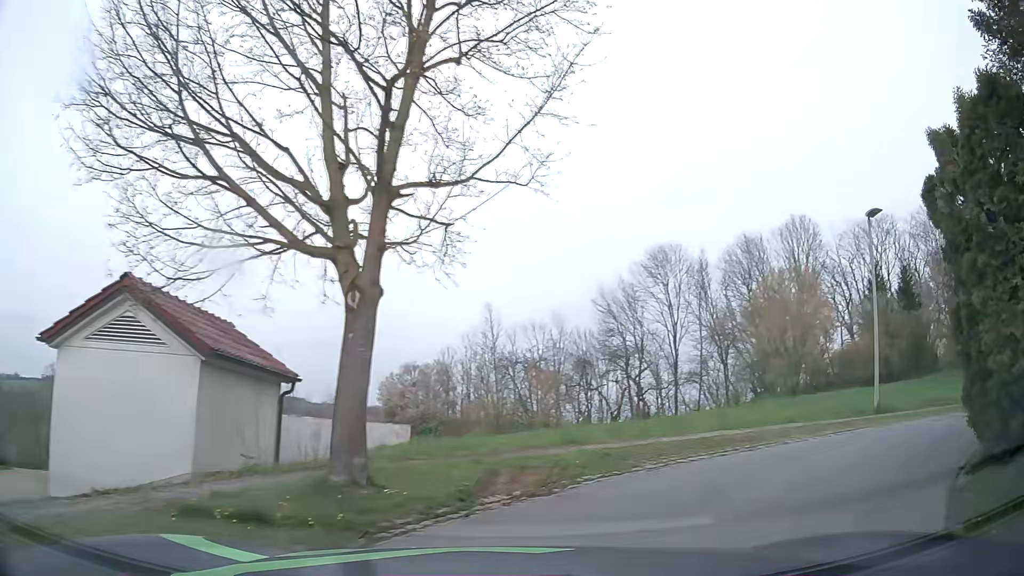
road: residential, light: Day
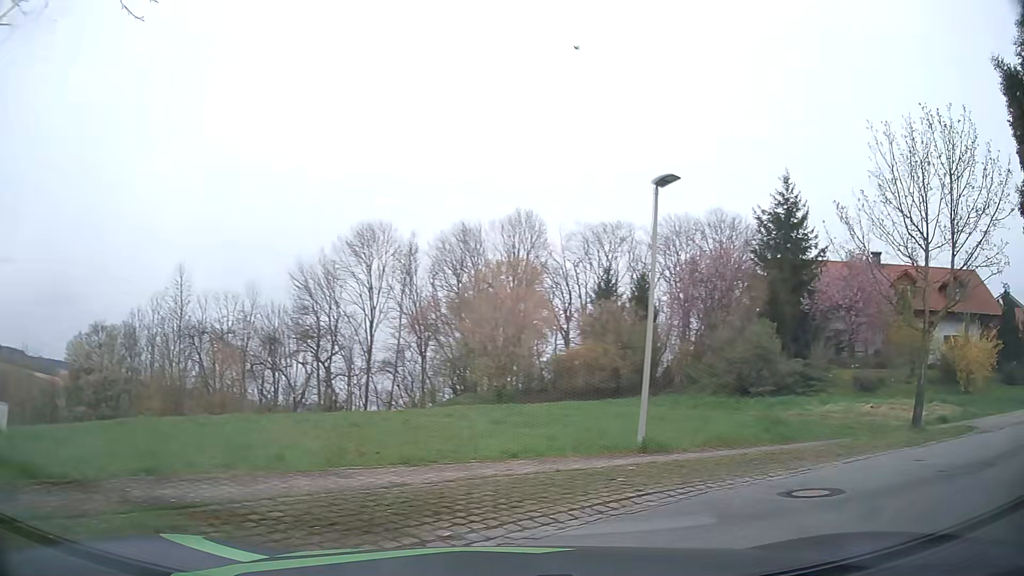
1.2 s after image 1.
(+1.2, +5.1) m; +27°
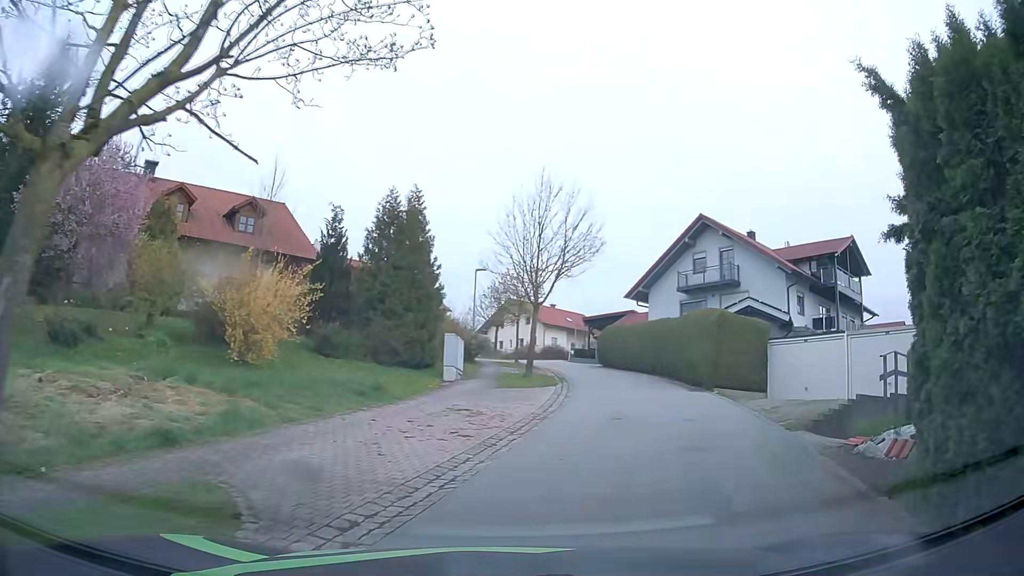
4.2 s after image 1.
(+7.2, +10.1) m; +63°
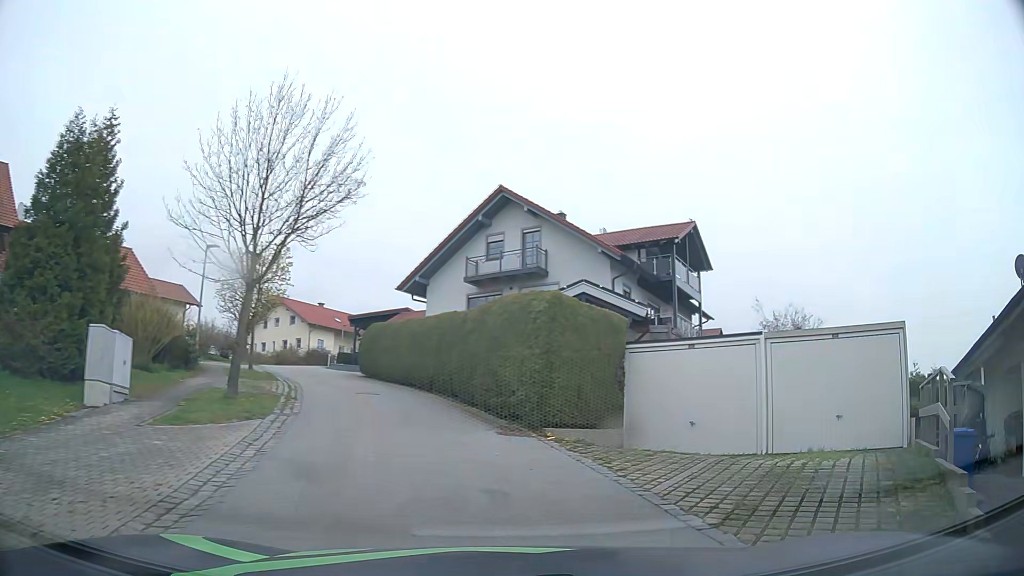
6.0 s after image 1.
(+1.5, +9.0) m; +19°
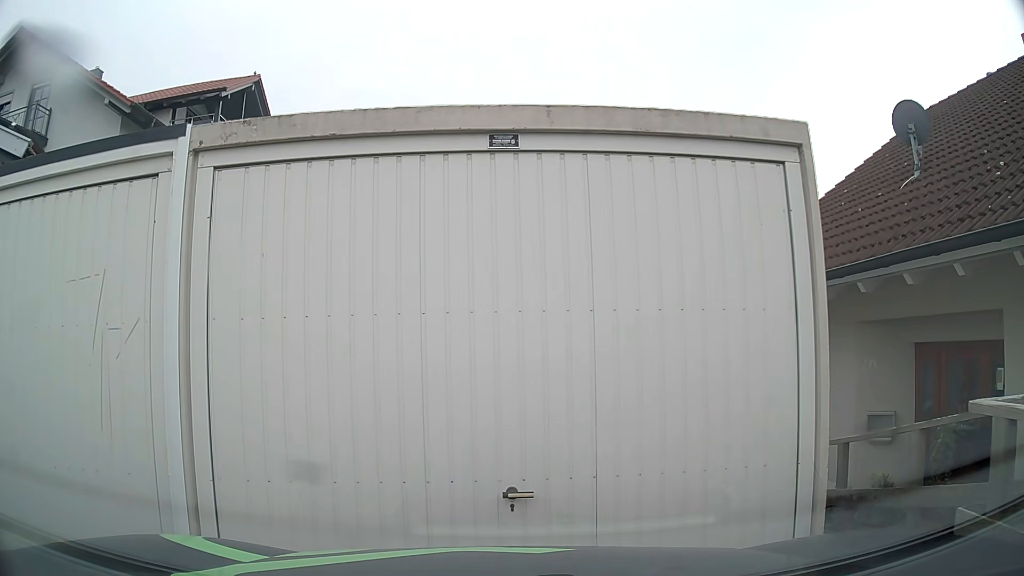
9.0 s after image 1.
(+3.5, +9.0) m; +35°
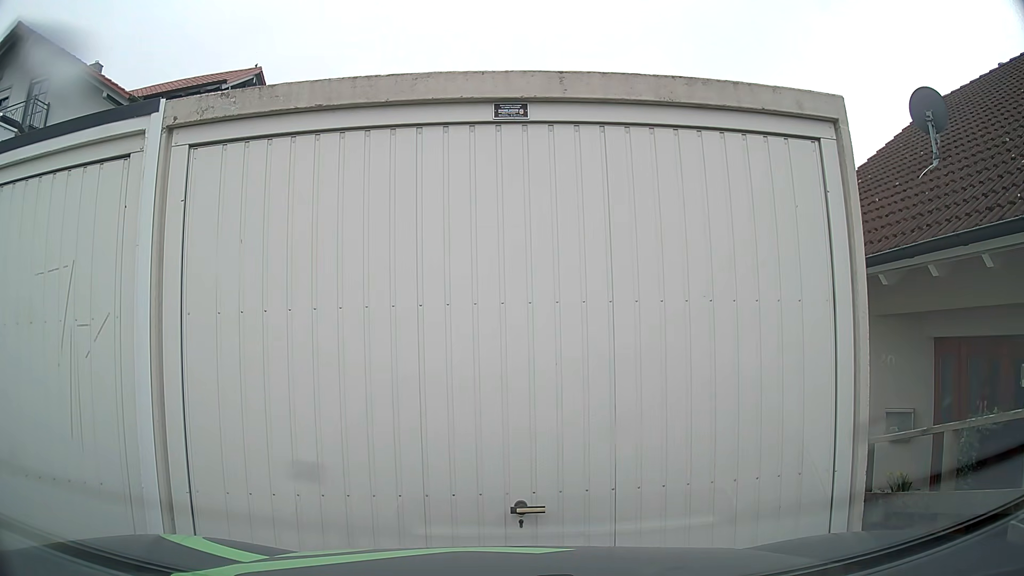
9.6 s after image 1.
(0.0, +0.3) m; 0°
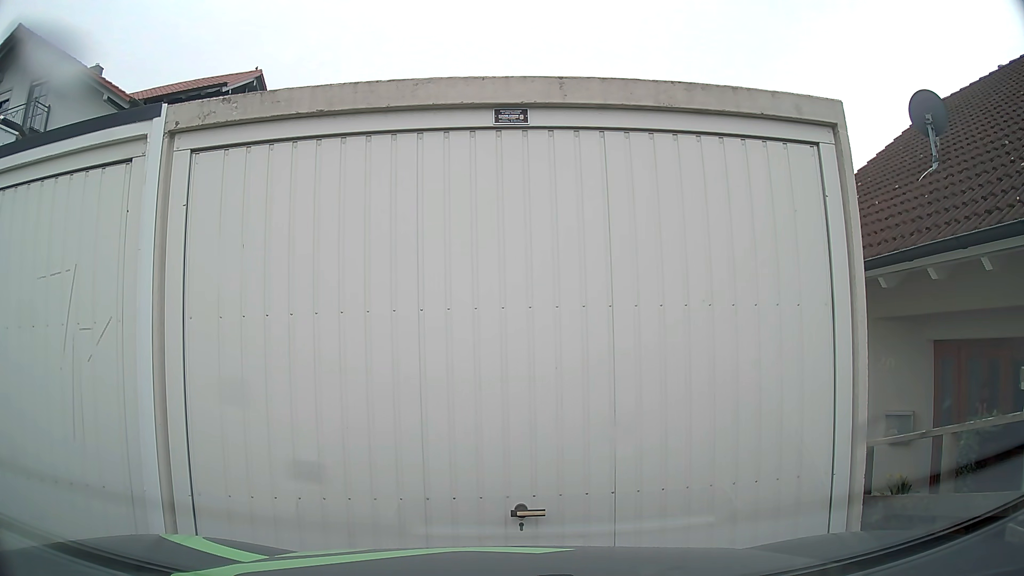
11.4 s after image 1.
(0.0, +0.1) m; 0°
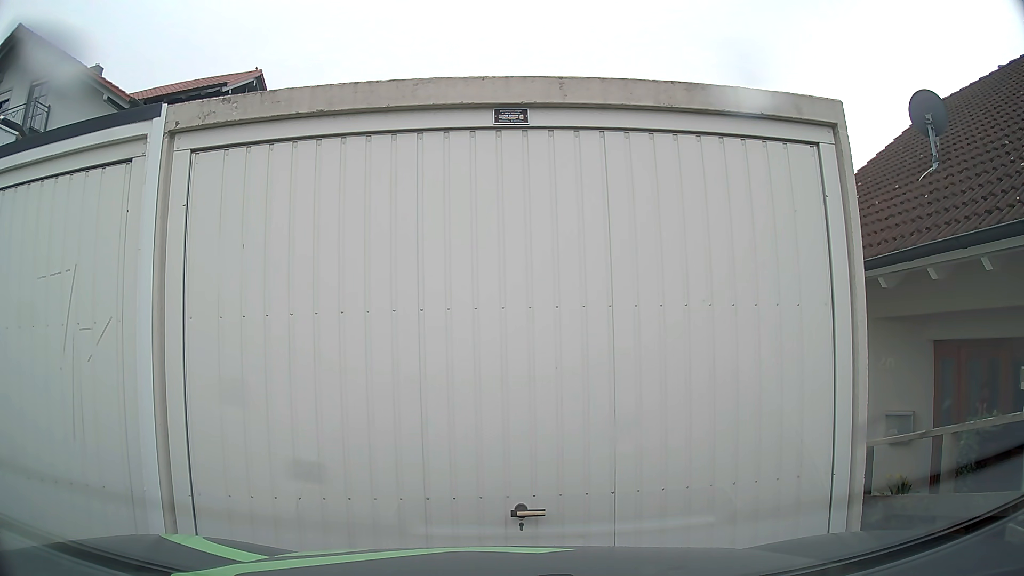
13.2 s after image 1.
(0.0, 0.0) m; 0°
